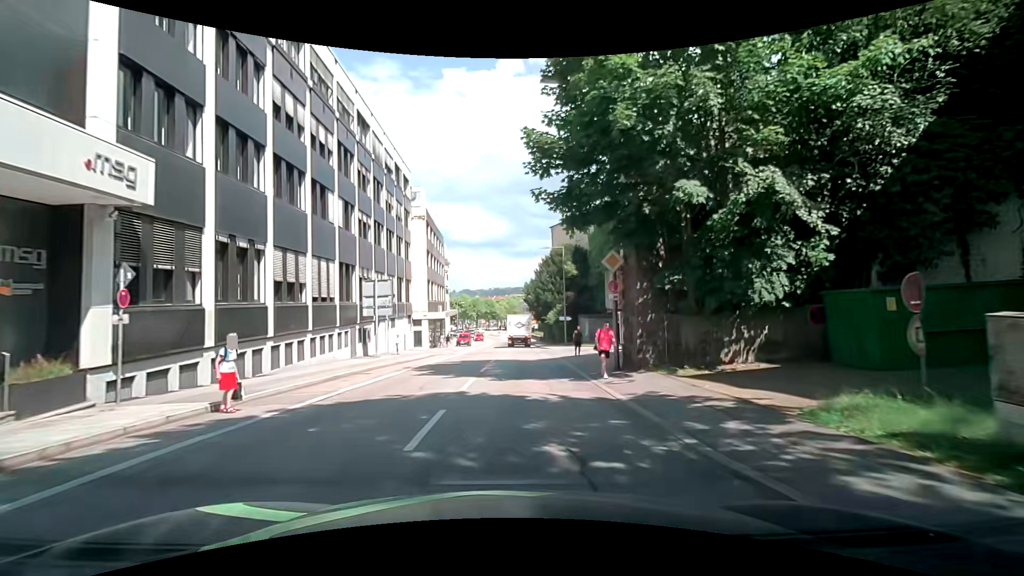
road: tertiary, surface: asphalt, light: Day
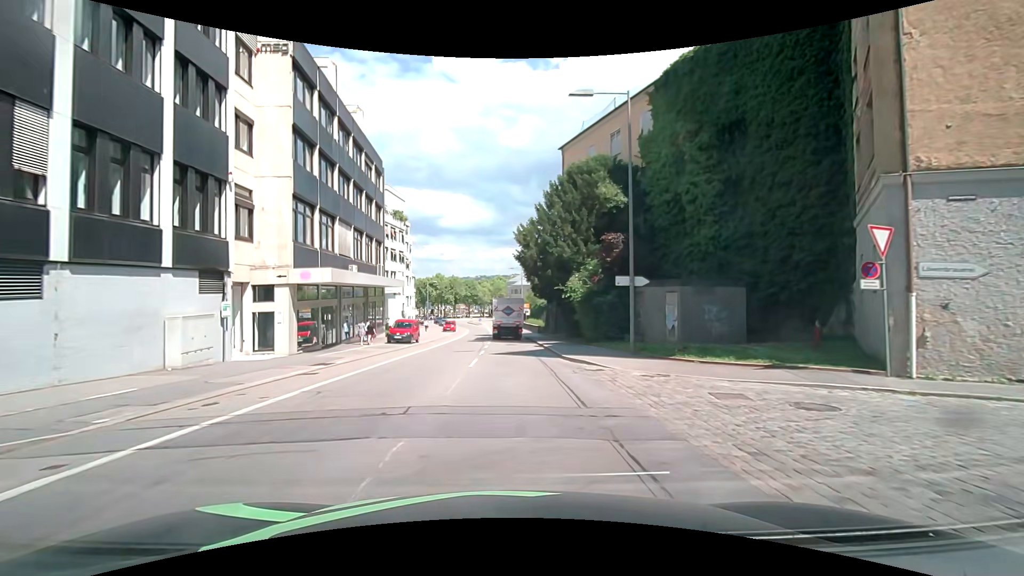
(-0.1, +32.1) m; +2°
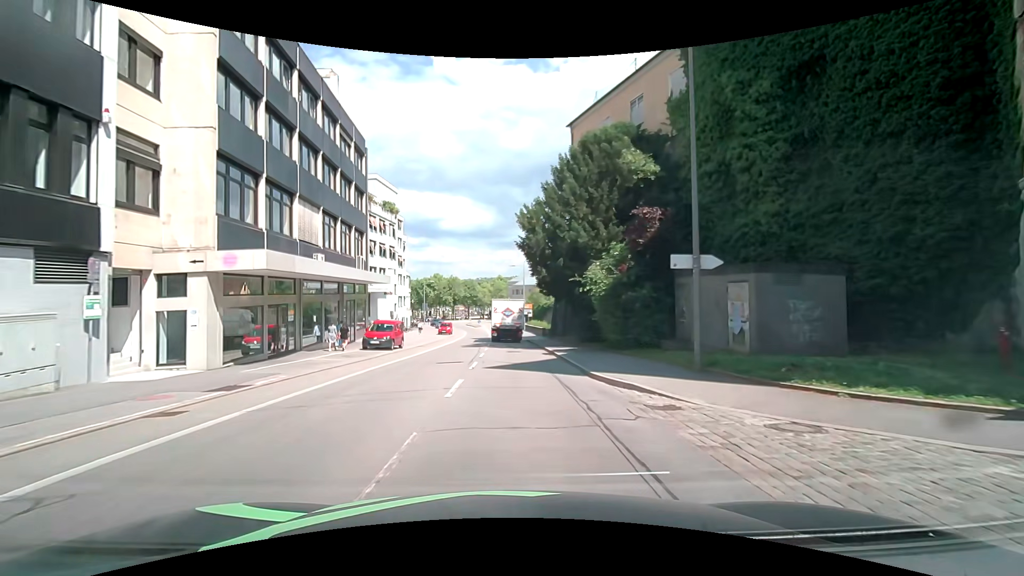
(-0.1, +6.4) m; -1°
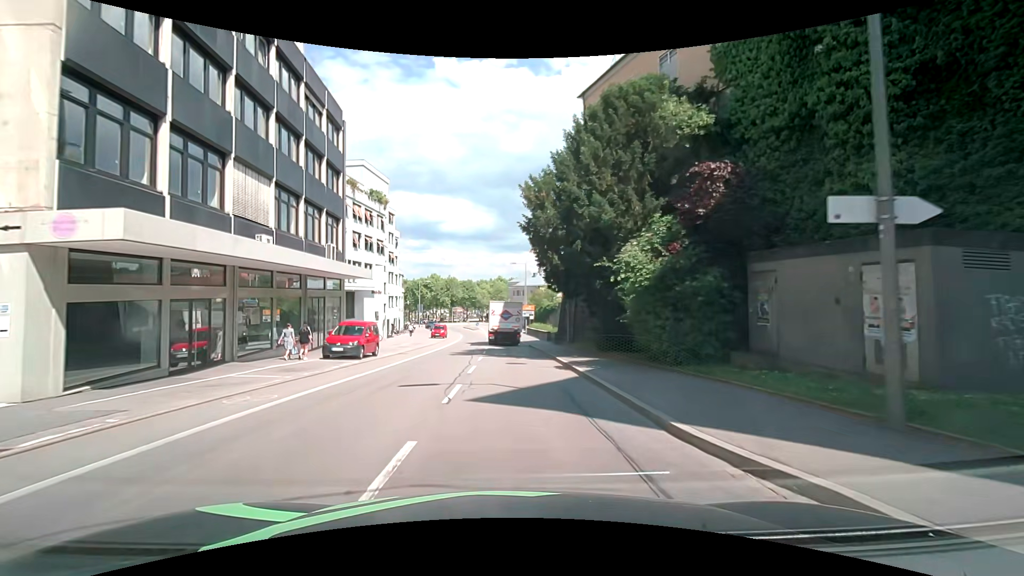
(-0.1, +6.3) m; -2°
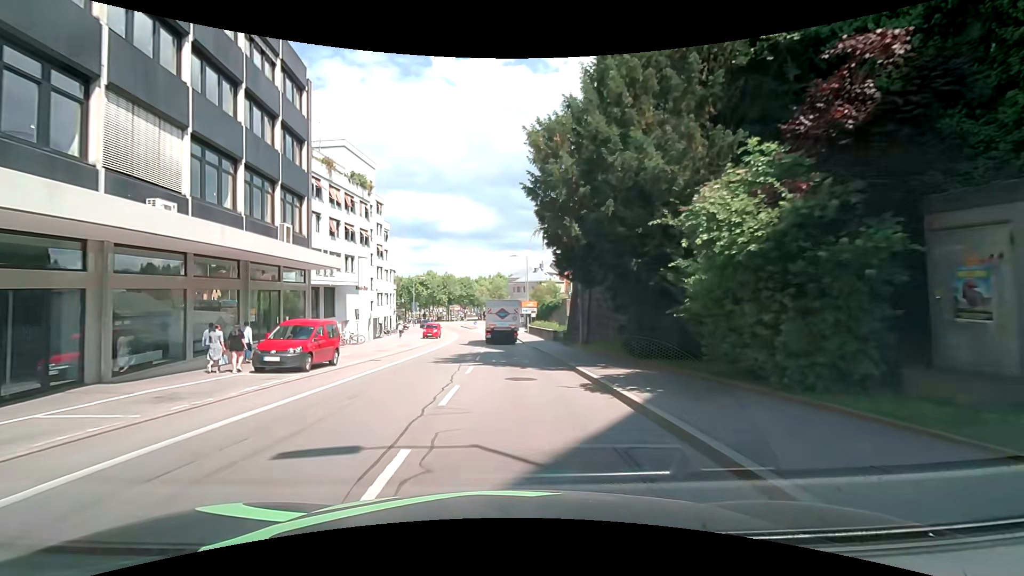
(+0.3, +6.3) m; +2°
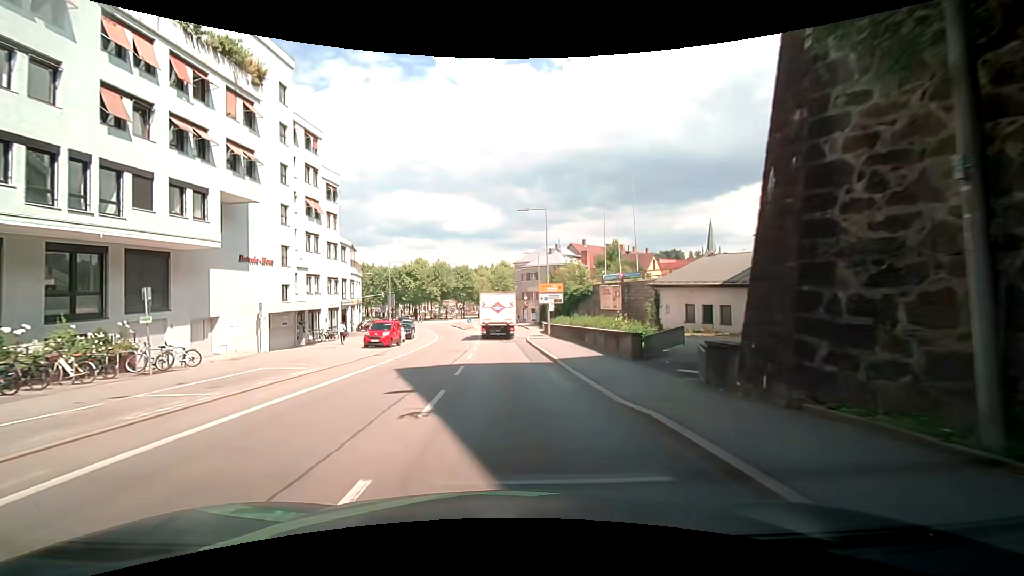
(+0.2, +25.1) m; +1°
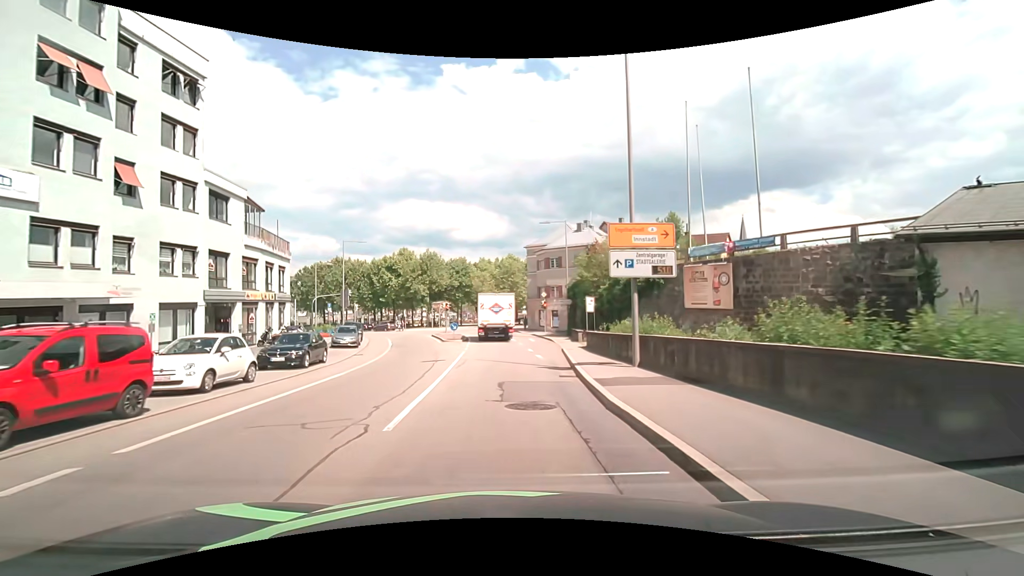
(-0.2, +24.9) m; -1°
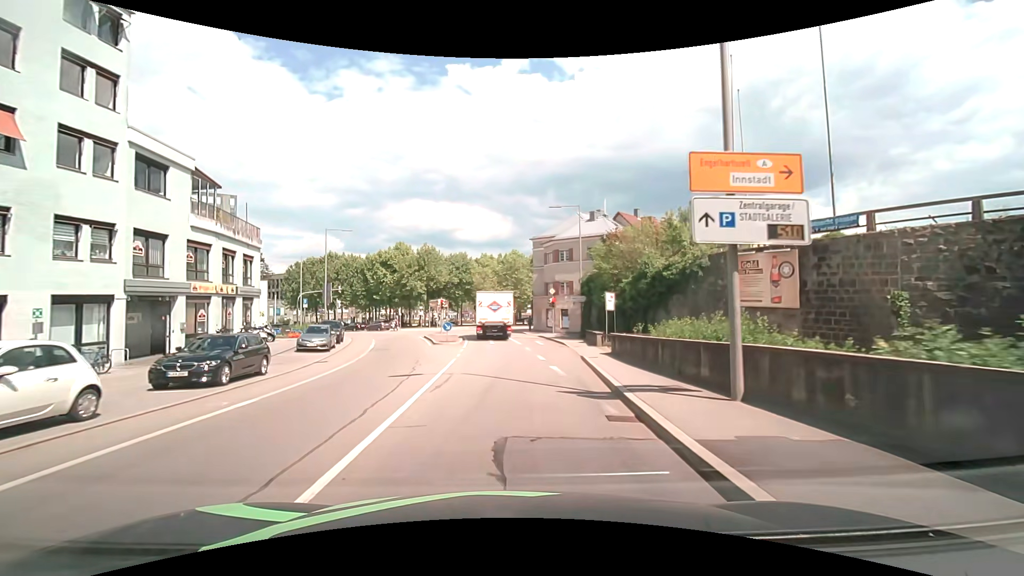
(0.0, +6.1) m; 0°
